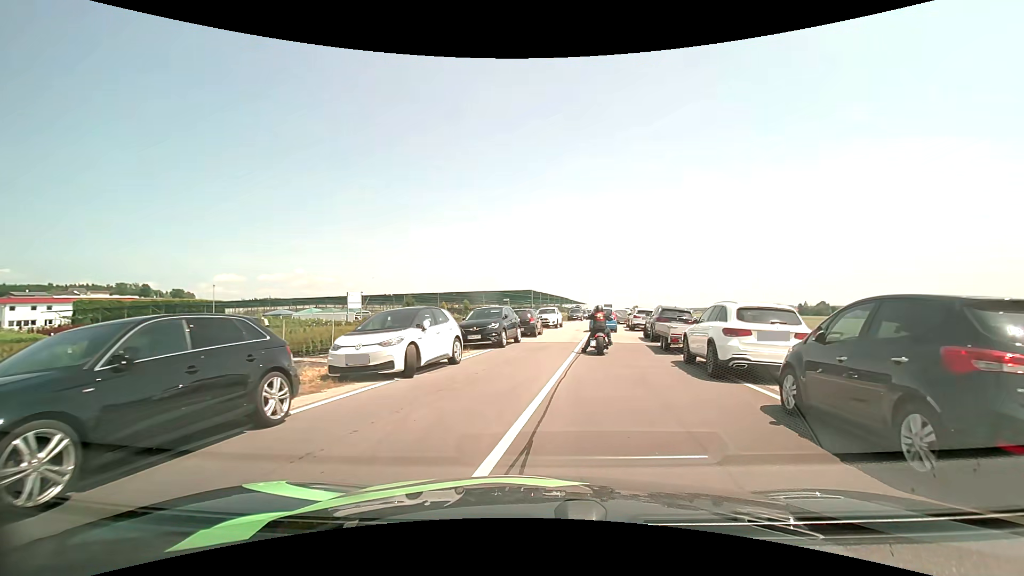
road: tertiary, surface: asphalt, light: Day
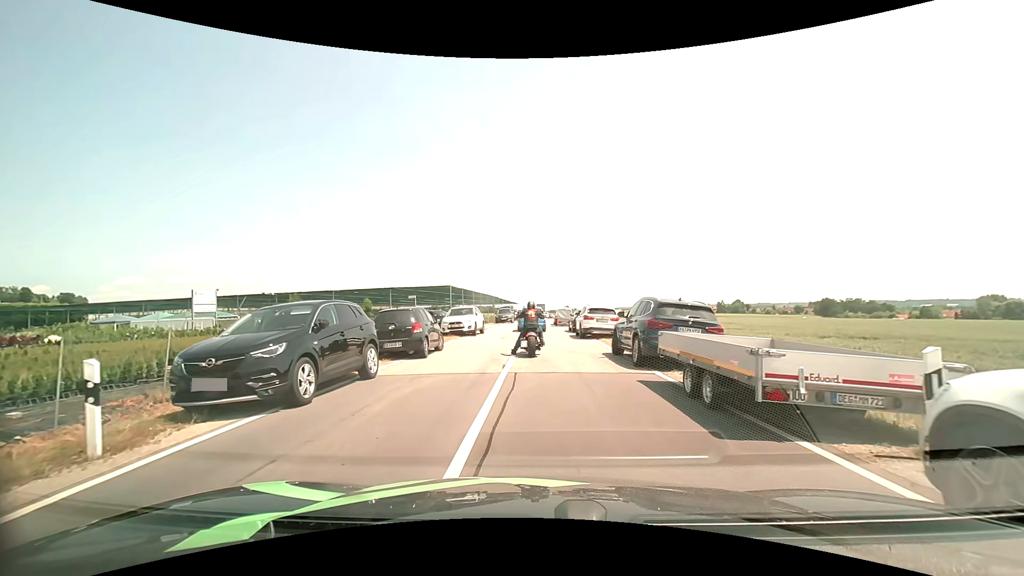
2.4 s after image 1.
(+0.8, +11.2) m; +7°
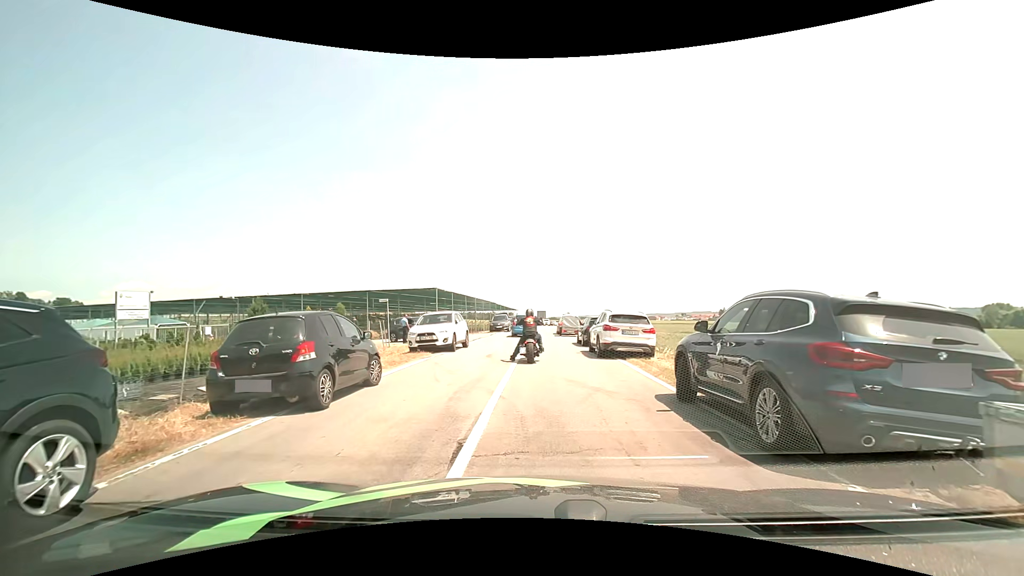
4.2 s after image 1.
(0.0, +6.6) m; 0°
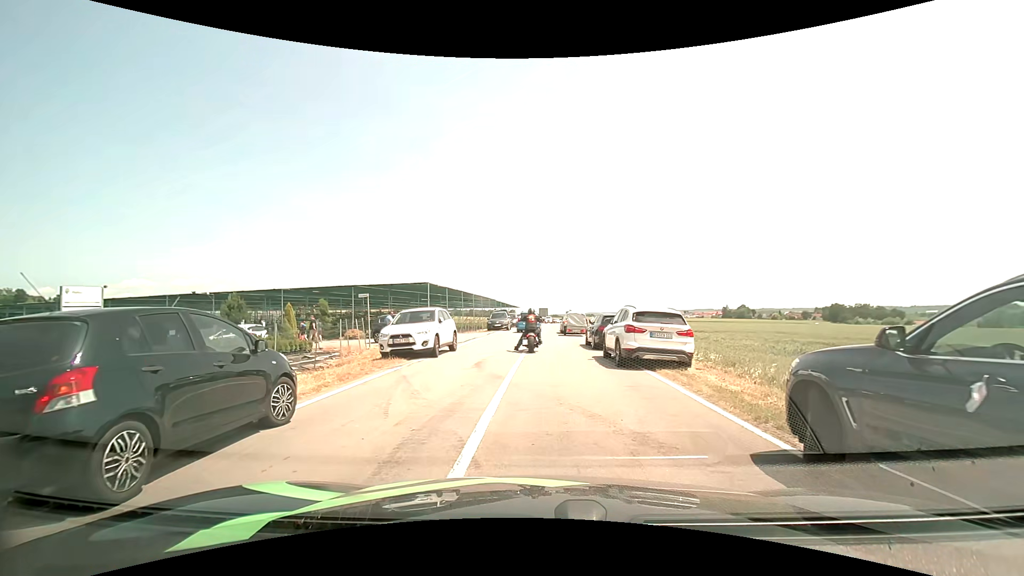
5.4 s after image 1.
(0.0, +3.7) m; 0°
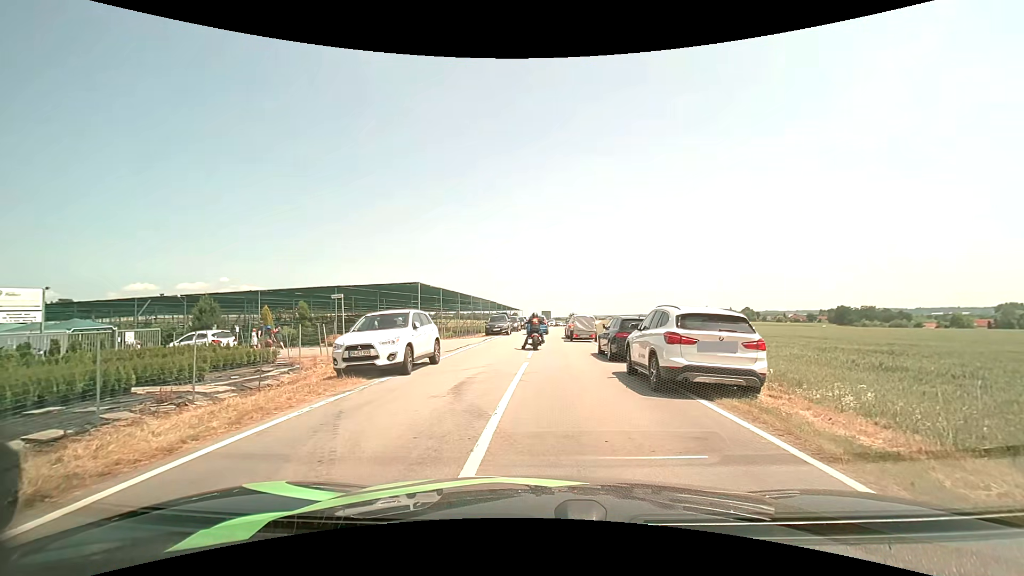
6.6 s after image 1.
(0.0, +3.8) m; +1°
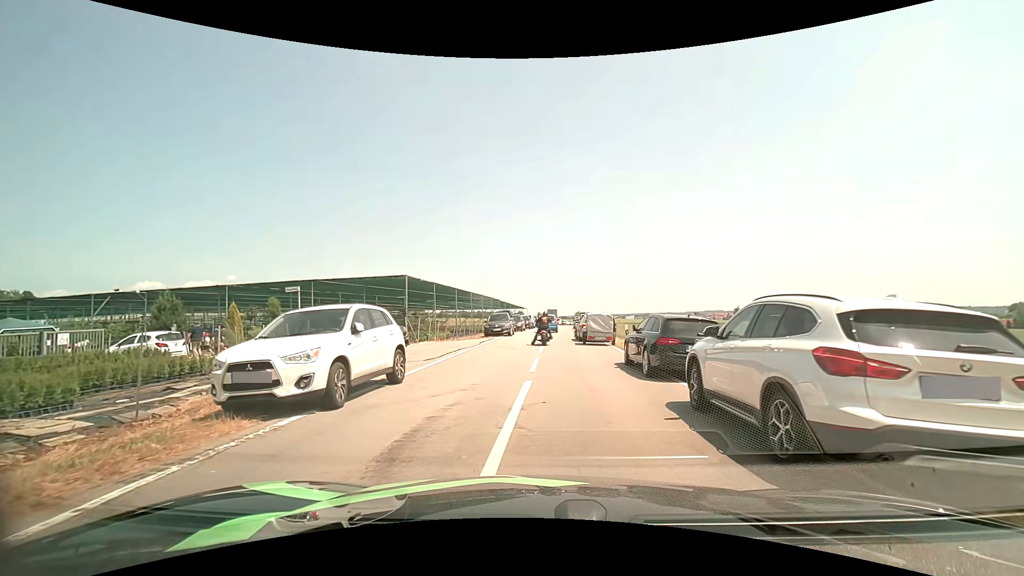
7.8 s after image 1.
(-0.1, +4.7) m; -1°
